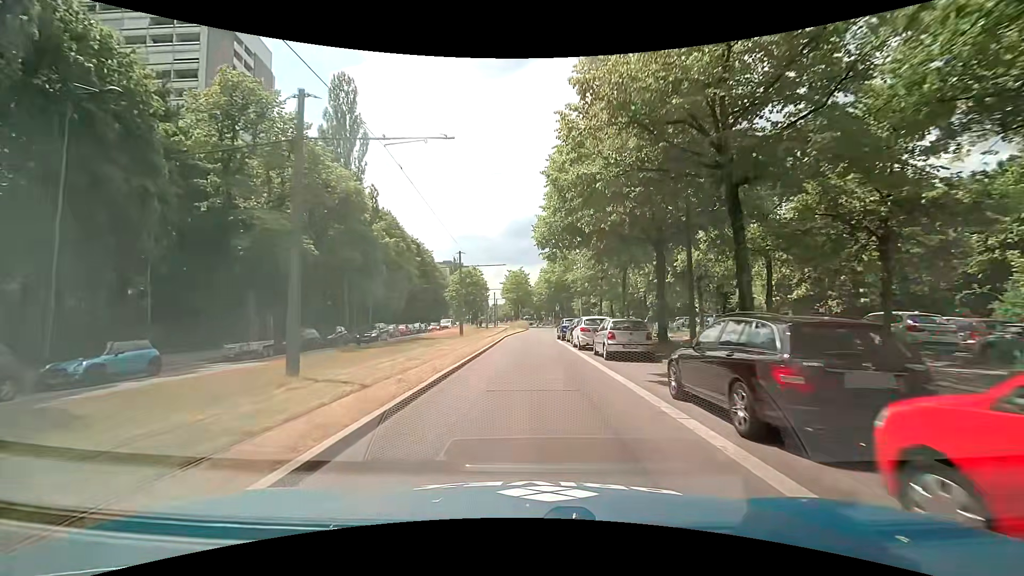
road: secondary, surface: asphalt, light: Day
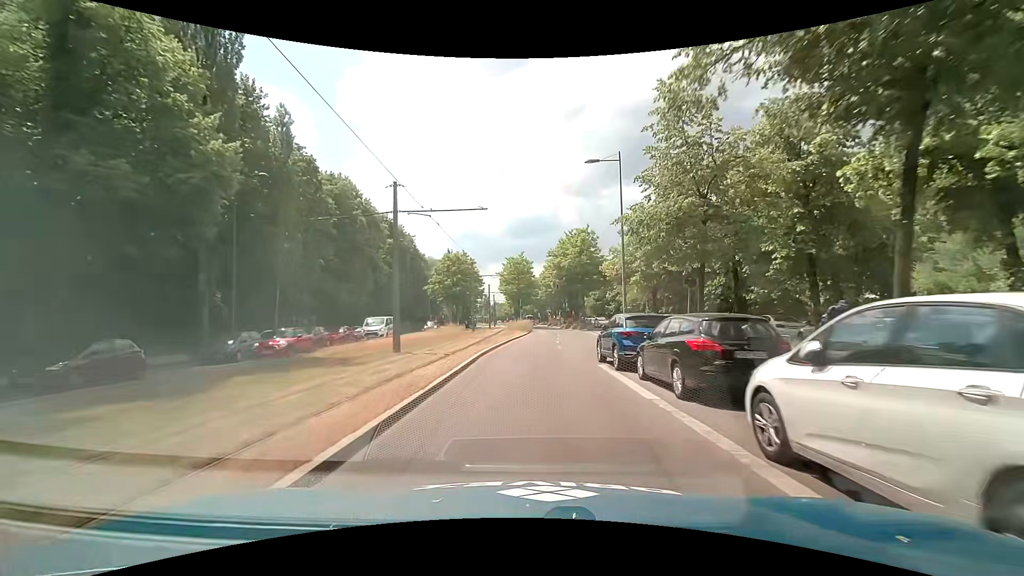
(0.0, +20.7) m; 0°
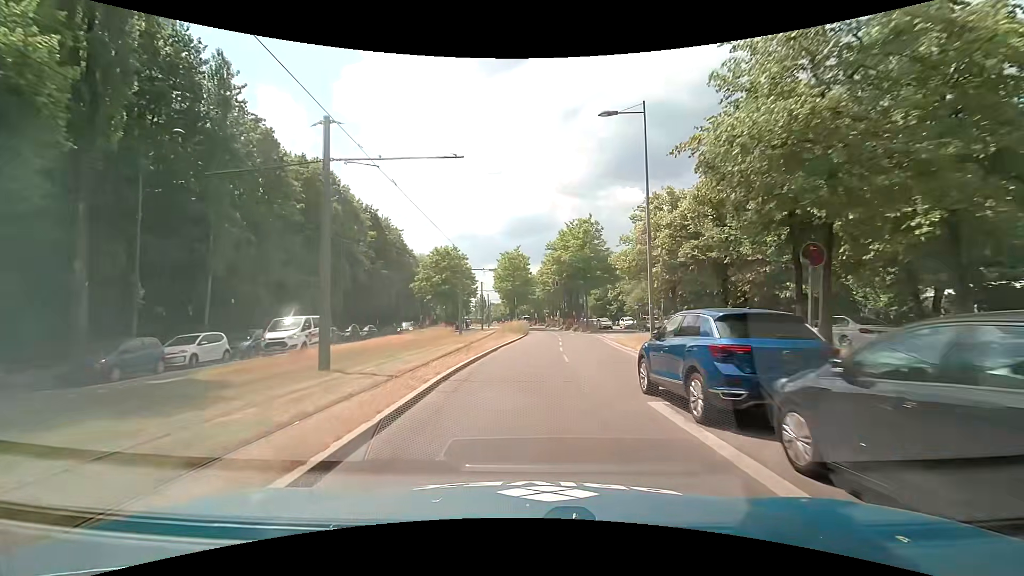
(+0.1, +6.8) m; -1°
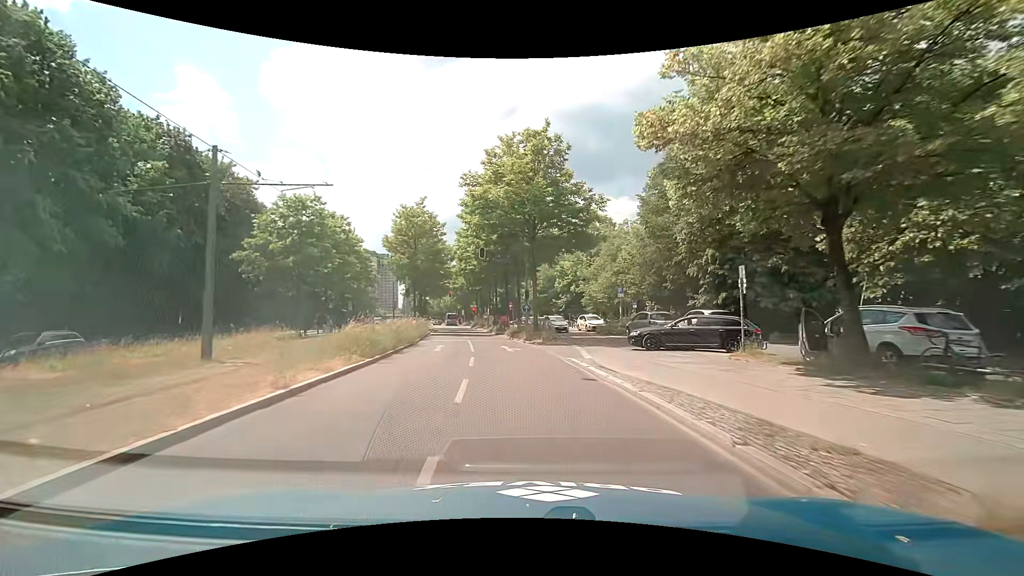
(+2.6, +26.6) m; +9°
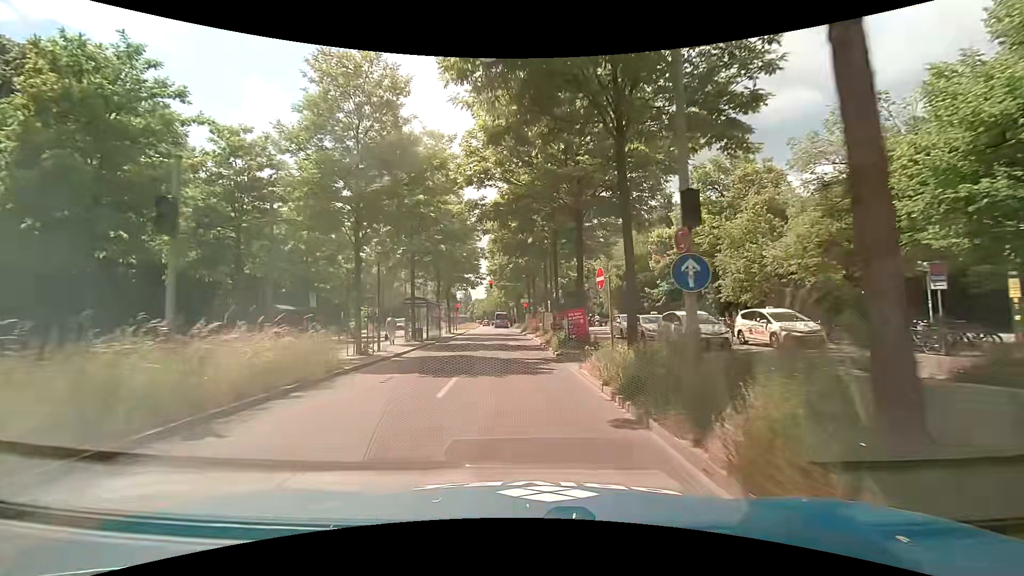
(-1.6, +26.1) m; -7°
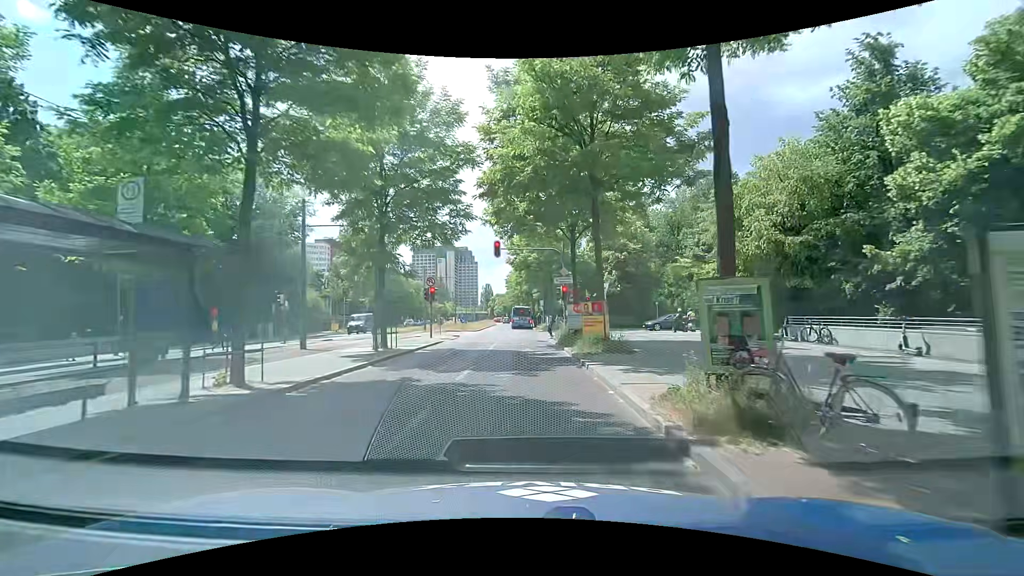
(-0.9, +28.4) m; -3°
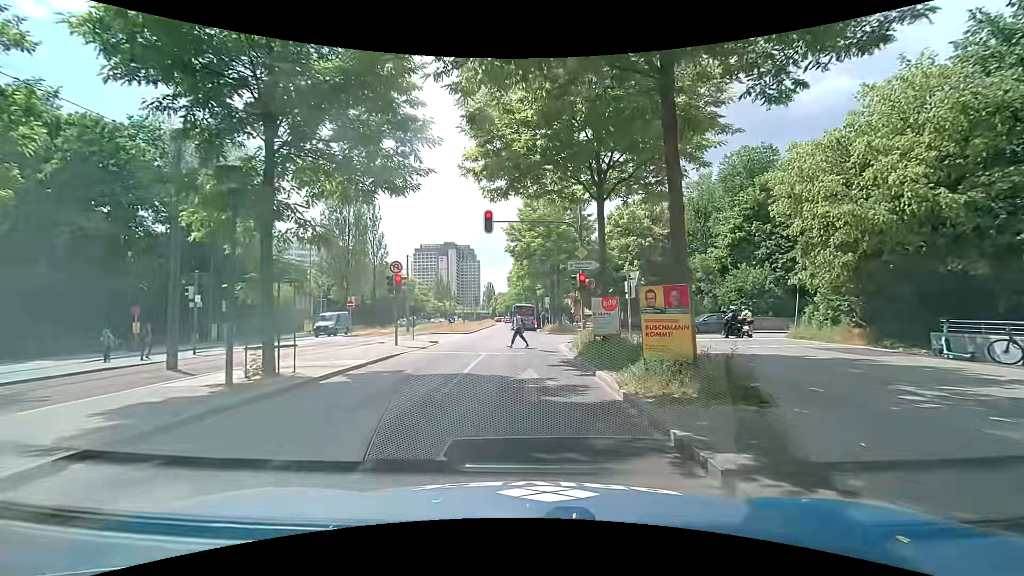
(+0.1, +8.5) m; 0°
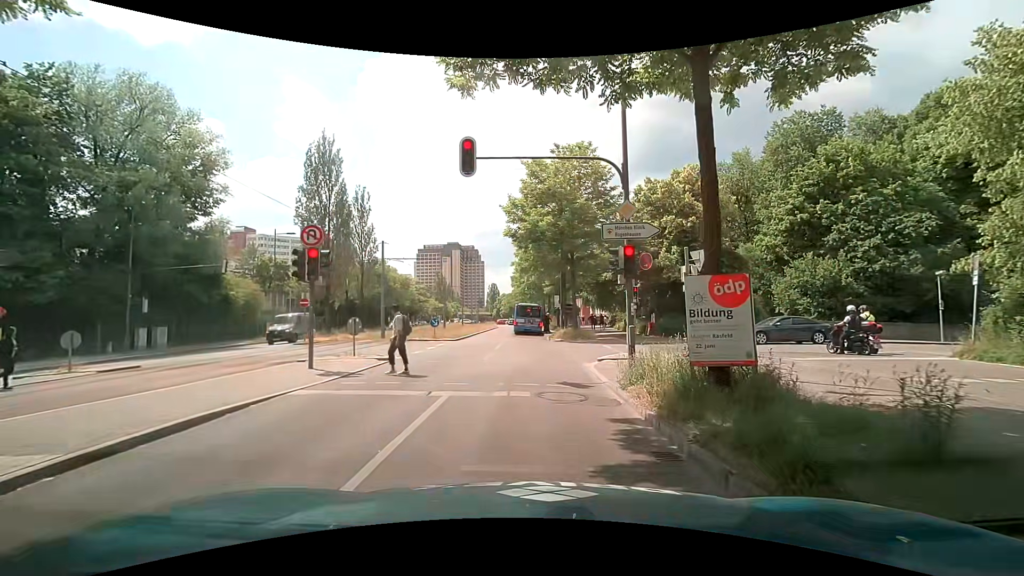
(-0.1, +9.0) m; -2°
(0, +10) (0, +20) (0, +30) (0, +40) (+1, +50) (+1, +60) (+1, +70) (+1, +80) (+1, +90) (+1, +100) m
